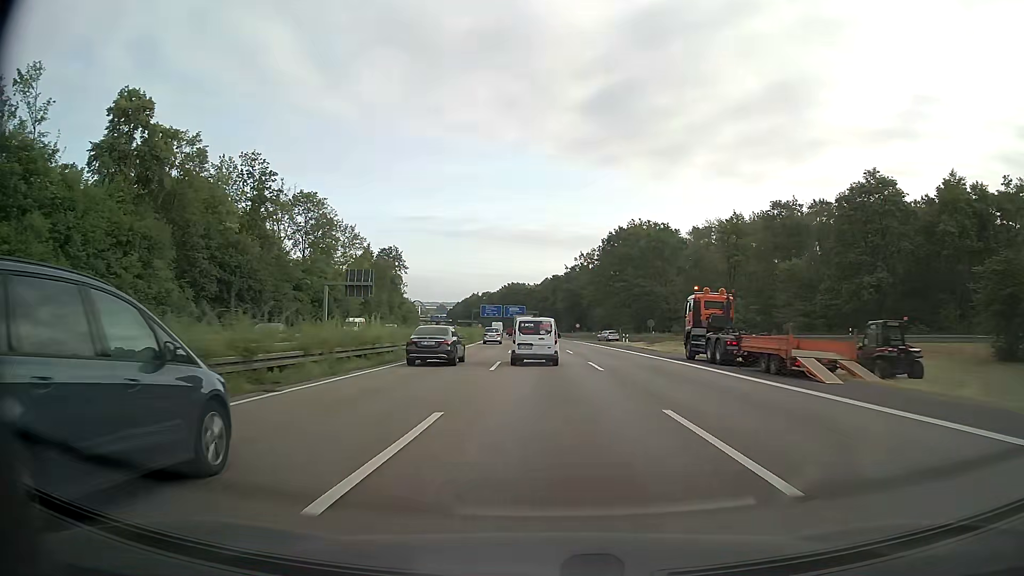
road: motorway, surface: asphalt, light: Day
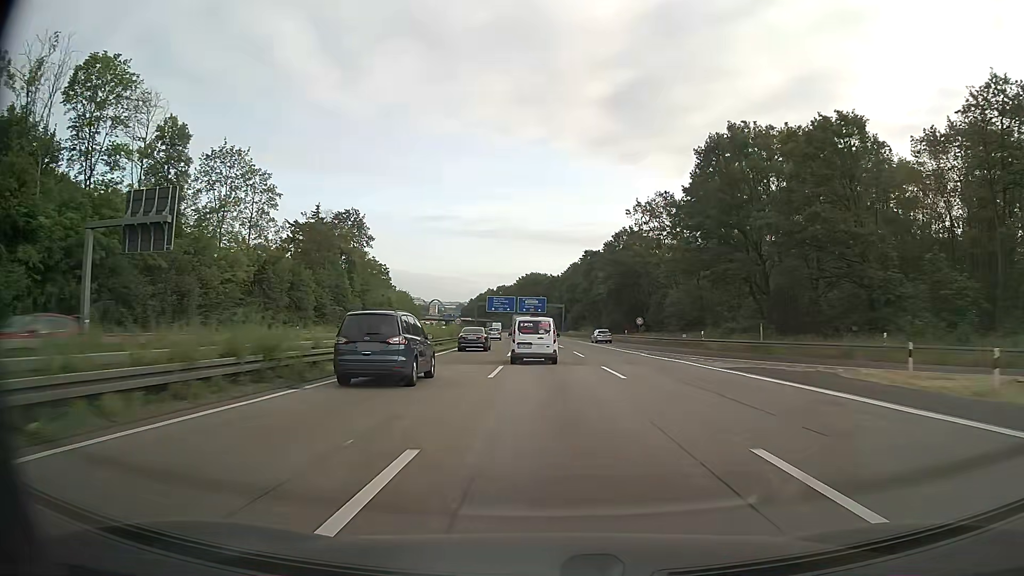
(-1.0, +57.3) m; -2°
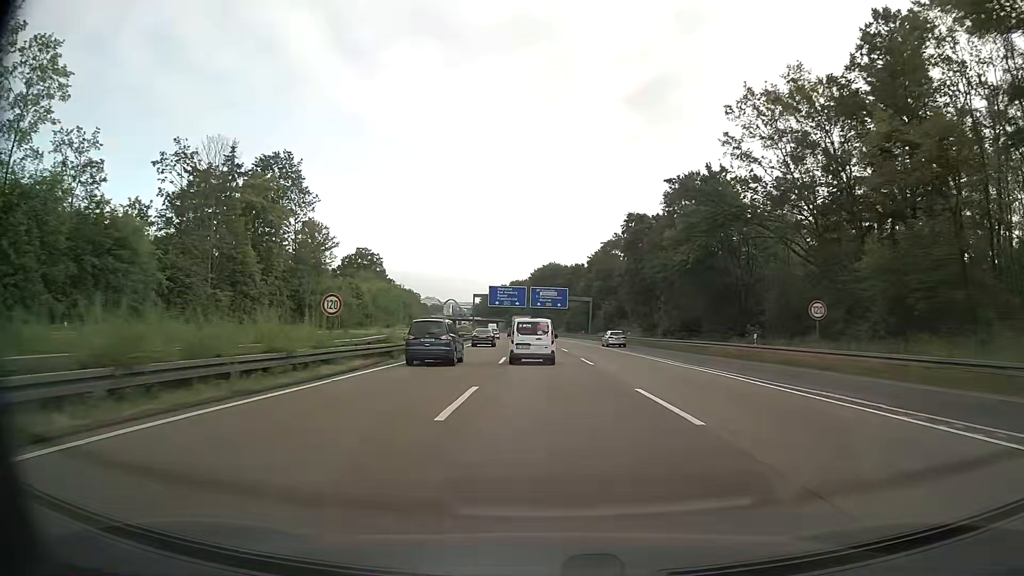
(-0.5, +42.9) m; -2°
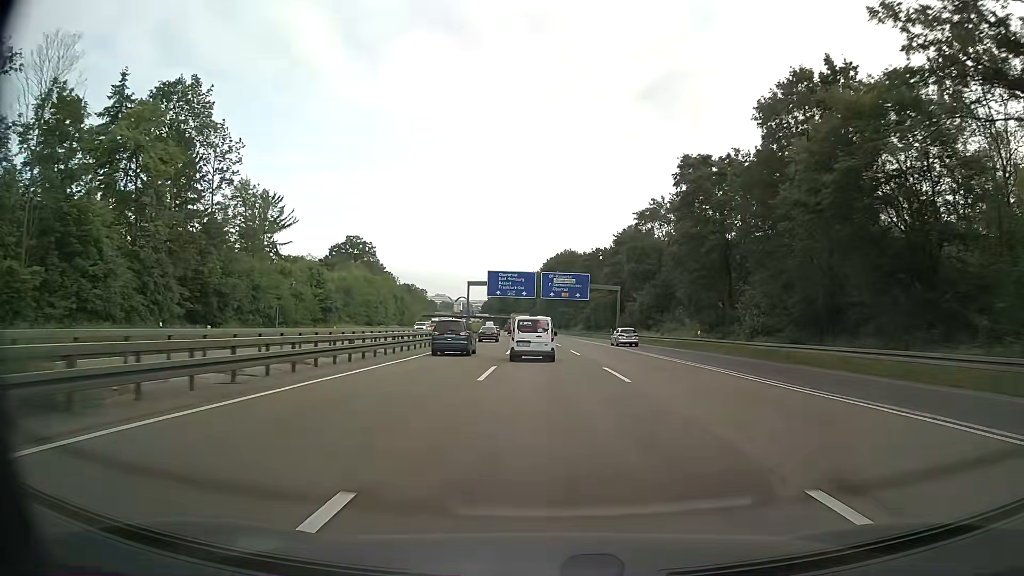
(-0.3, +28.6) m; -1°
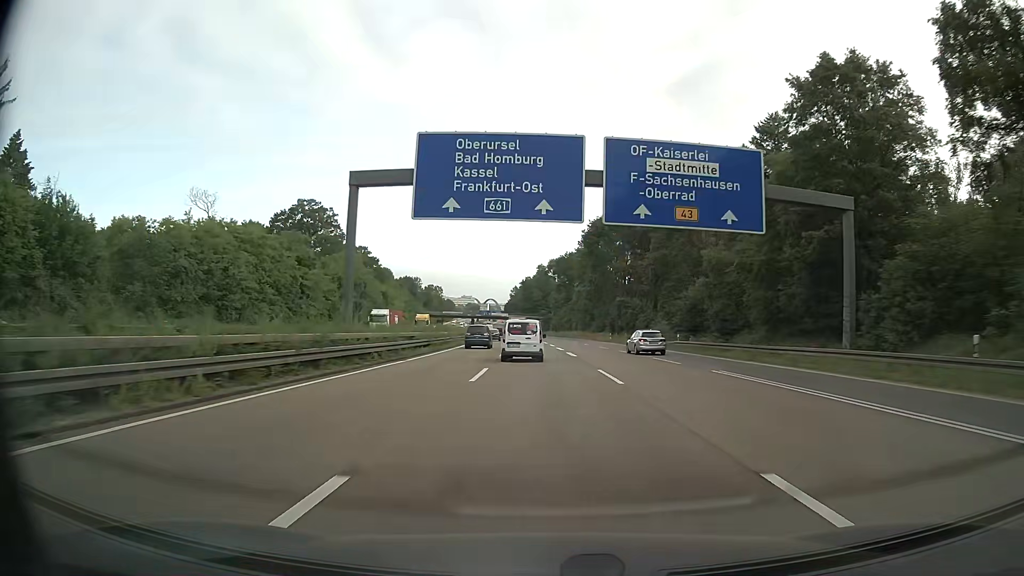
(-1.4, +71.4) m; -2°
(0, +10) (0, +20) (0, +30) (-1, +40) (-1, +50) (-1, +60) (-2, +70) (-2, +80) (-3, +90) (-4, +100) m
